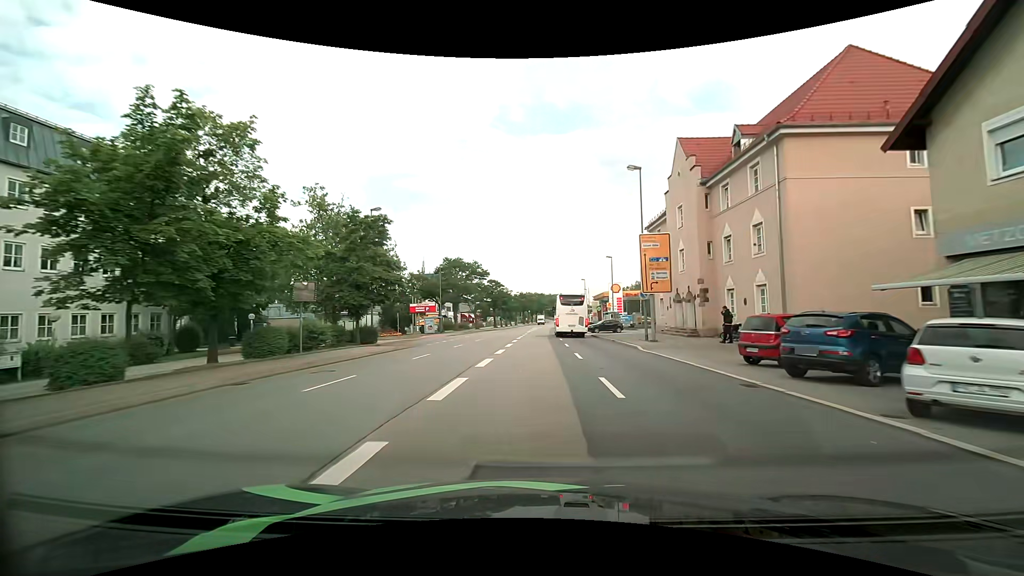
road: primary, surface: asphalt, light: Day
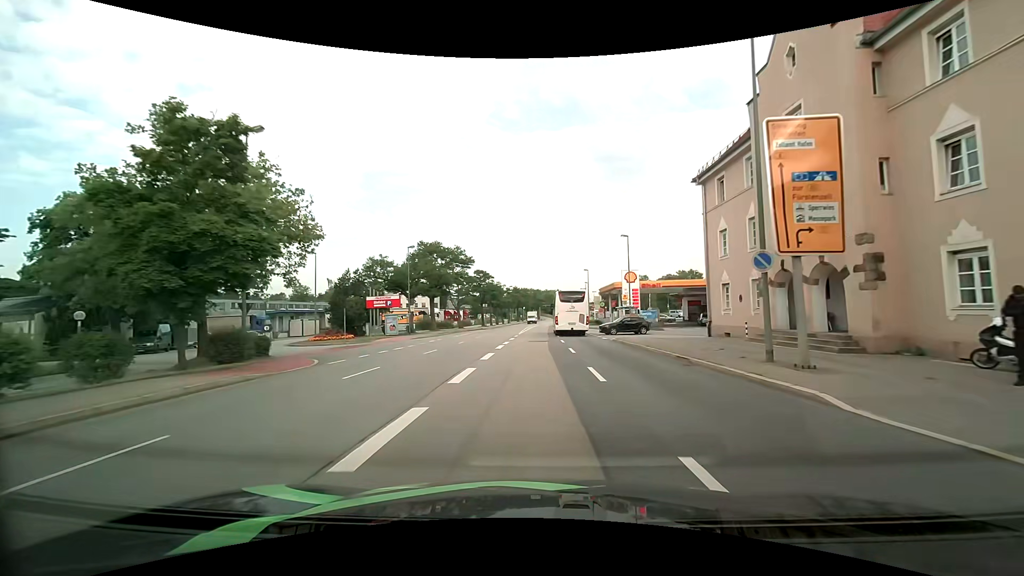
(+0.1, +15.7) m; 0°
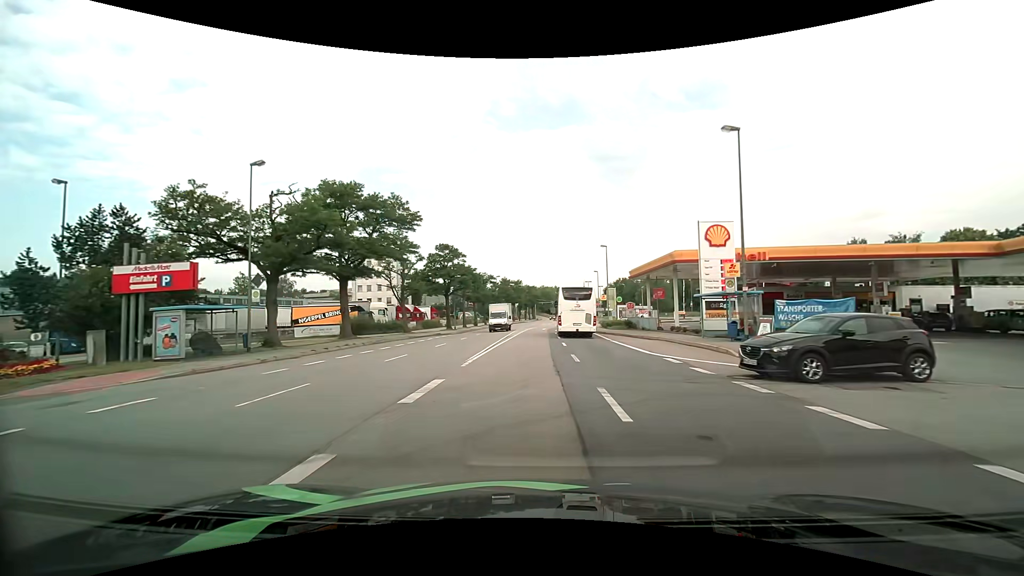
(+0.3, +31.1) m; +1°
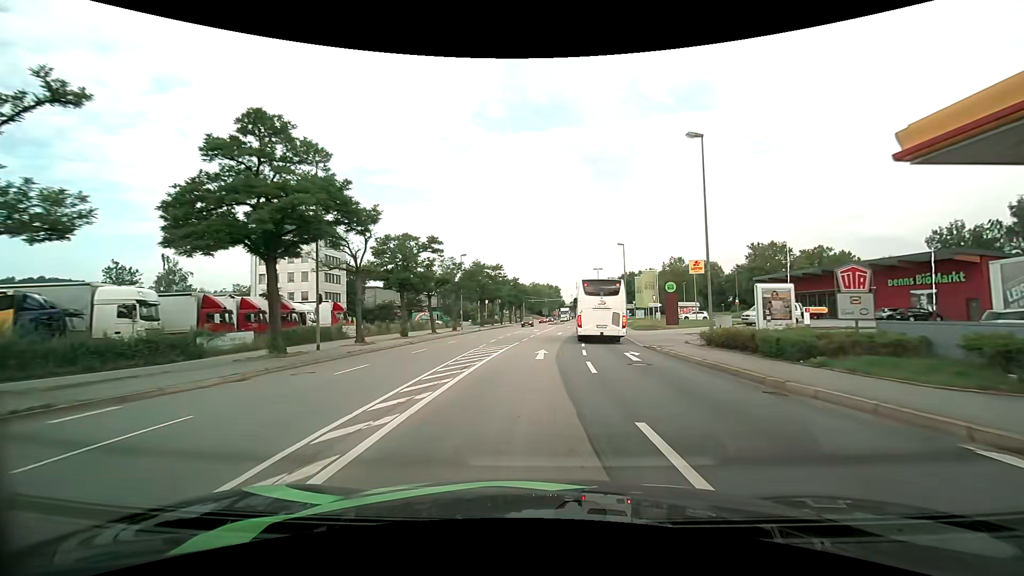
(-0.1, +39.2) m; +1°
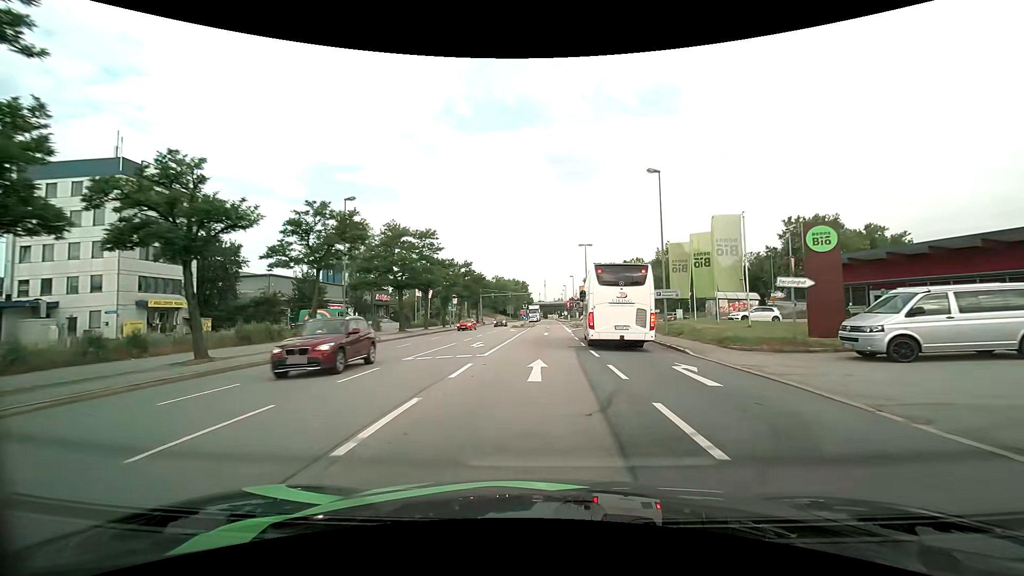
(+1.1, +31.5) m; +4°
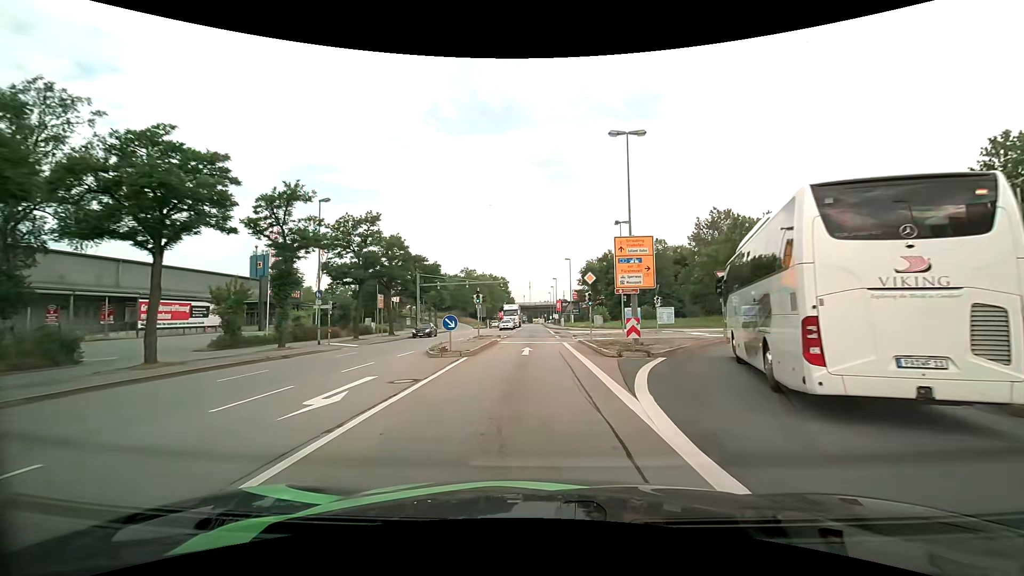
(+1.1, +40.1) m; +2°
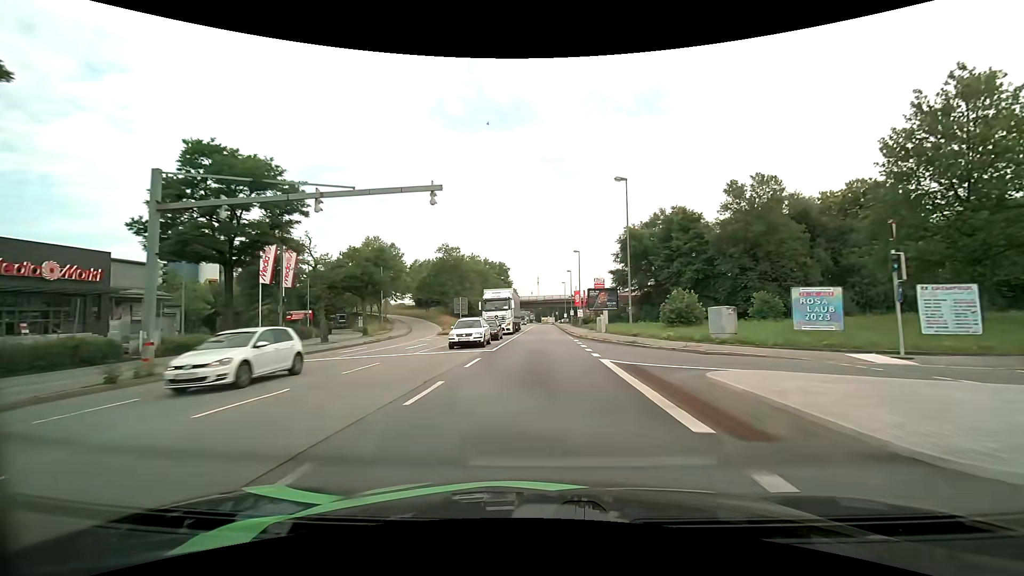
(-0.3, +42.0) m; -1°
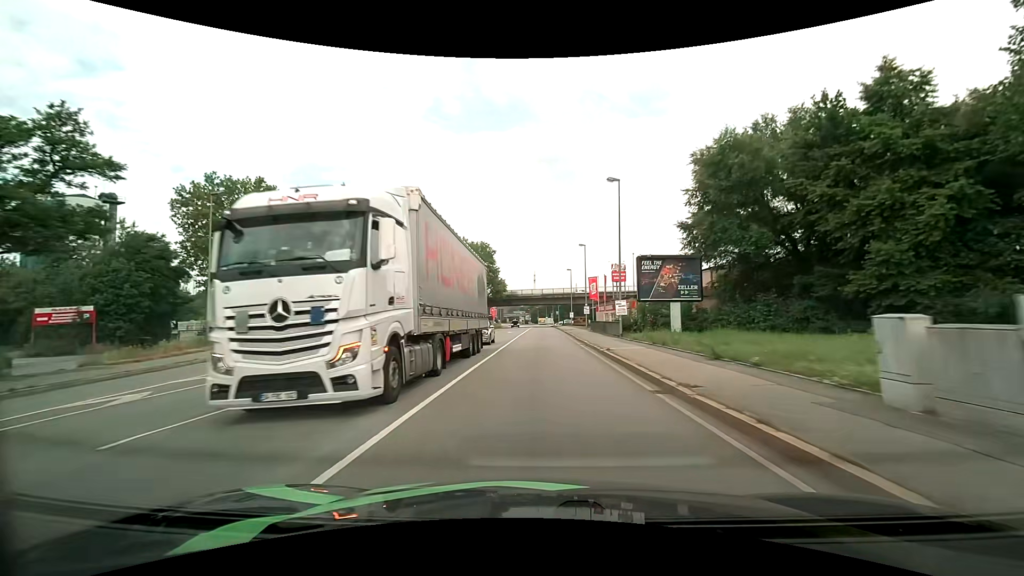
(+0.1, +34.8) m; 0°
(0, +10) (0, +20) (0, +30) (0, +40) (0, +50) (+1, +60) (+1, +70) (+1, +80) (+1, +90) (+1, +100) m
